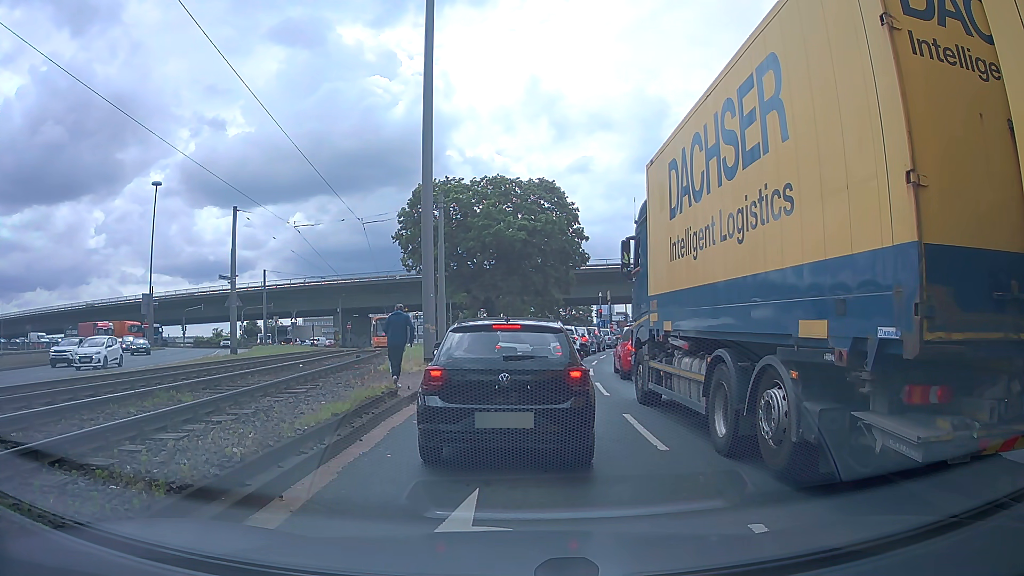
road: primary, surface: asphalt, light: Day
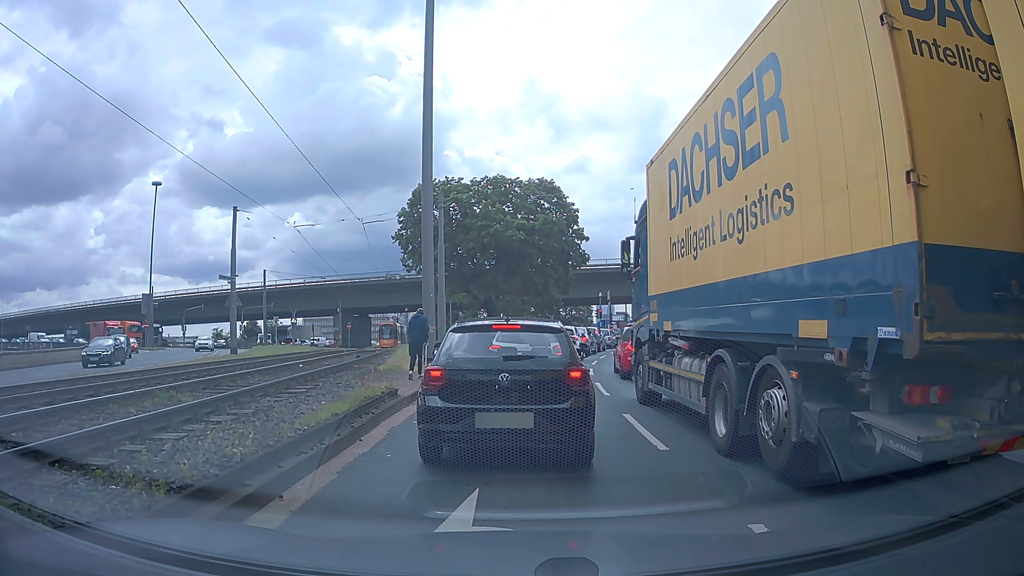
(0.0, 0.0) m; 0°
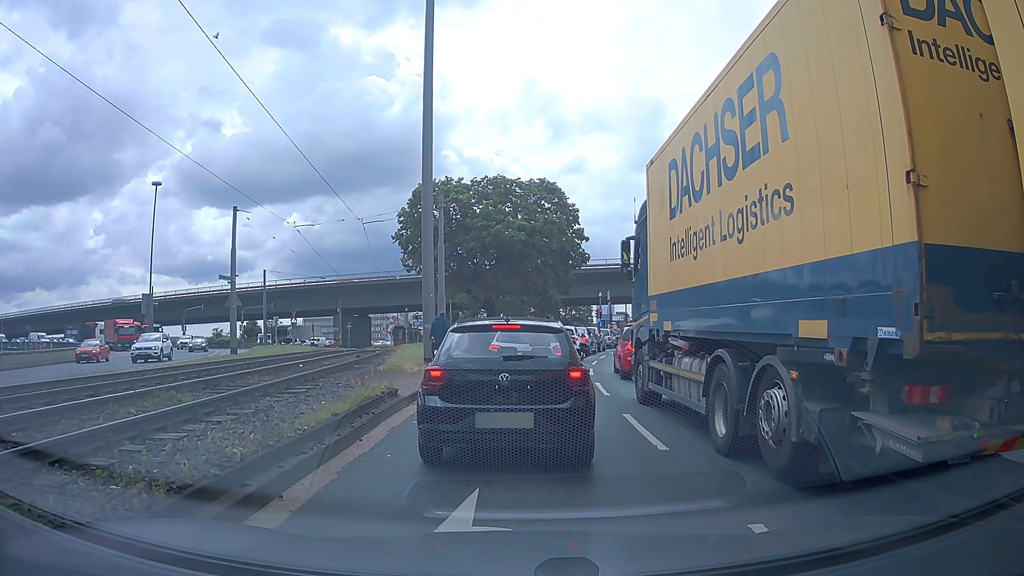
(0.0, 0.0) m; 0°
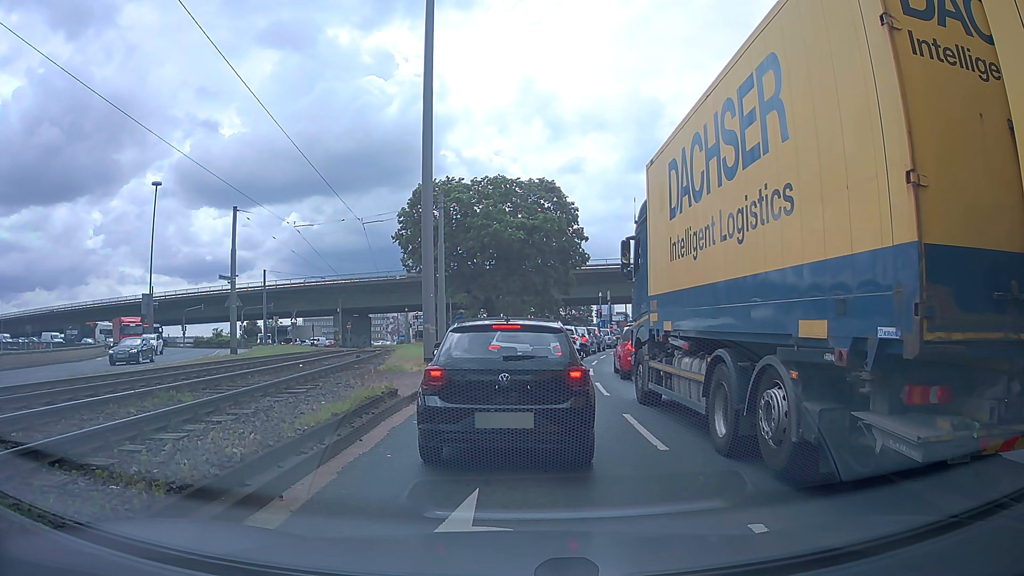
(0.0, 0.0) m; 0°
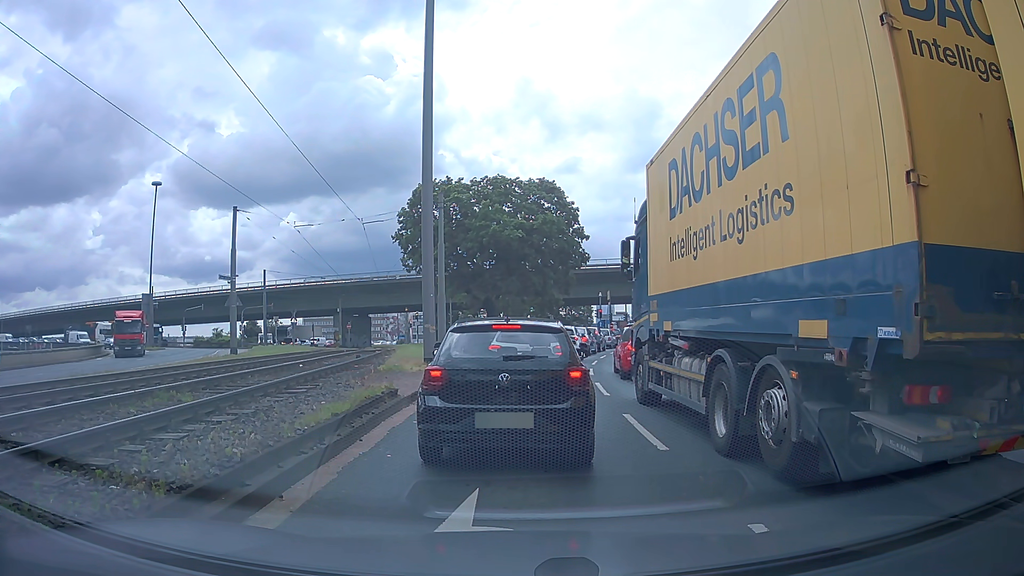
(0.0, 0.0) m; 0°
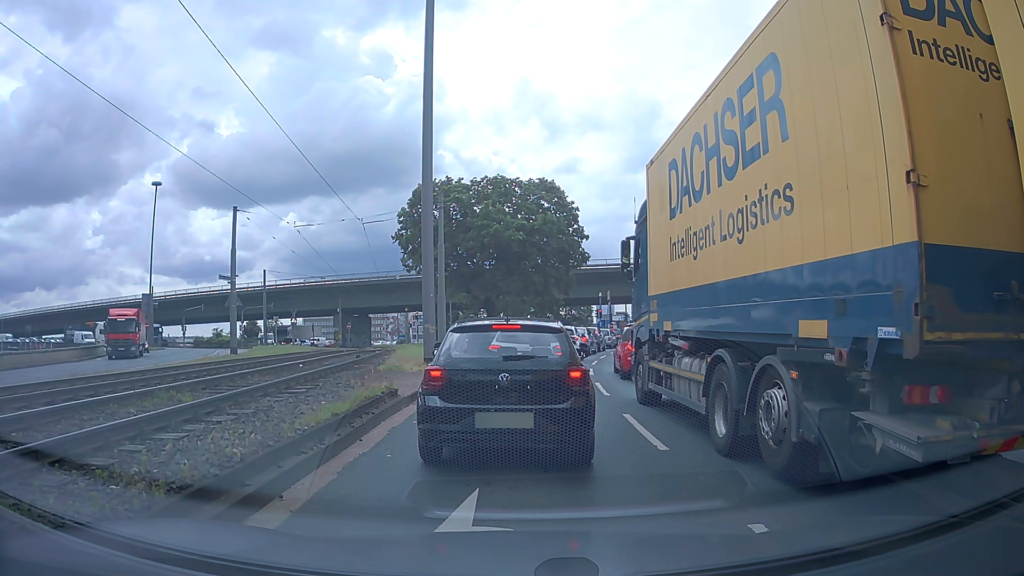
(0.0, 0.0) m; 0°
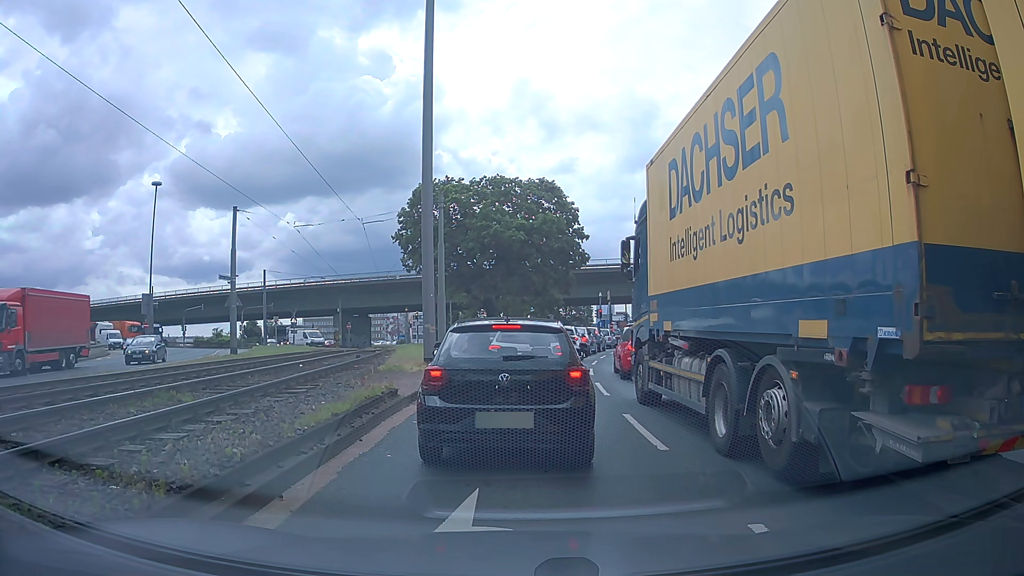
(0.0, 0.0) m; 0°
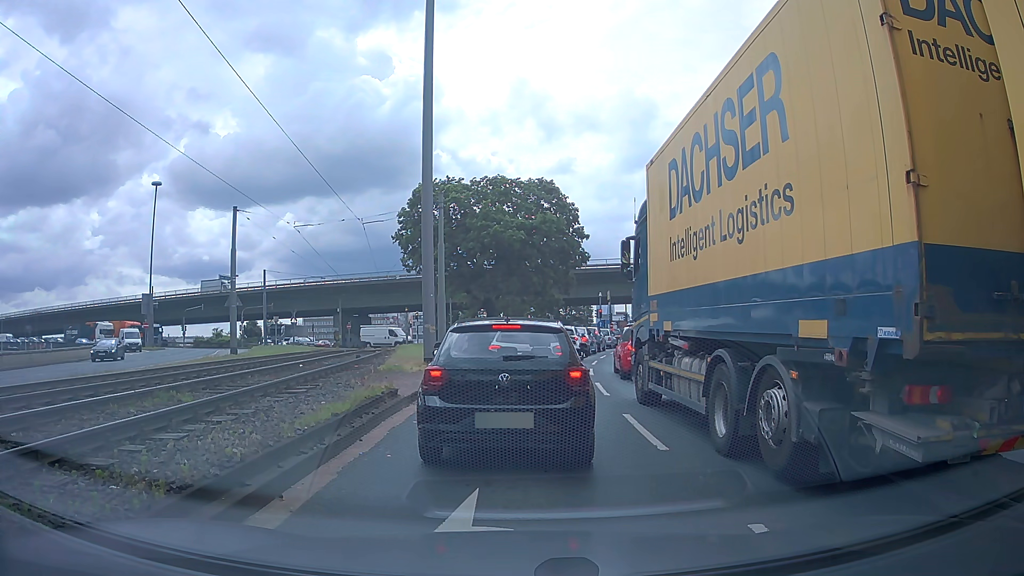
(0.0, 0.0) m; 0°
